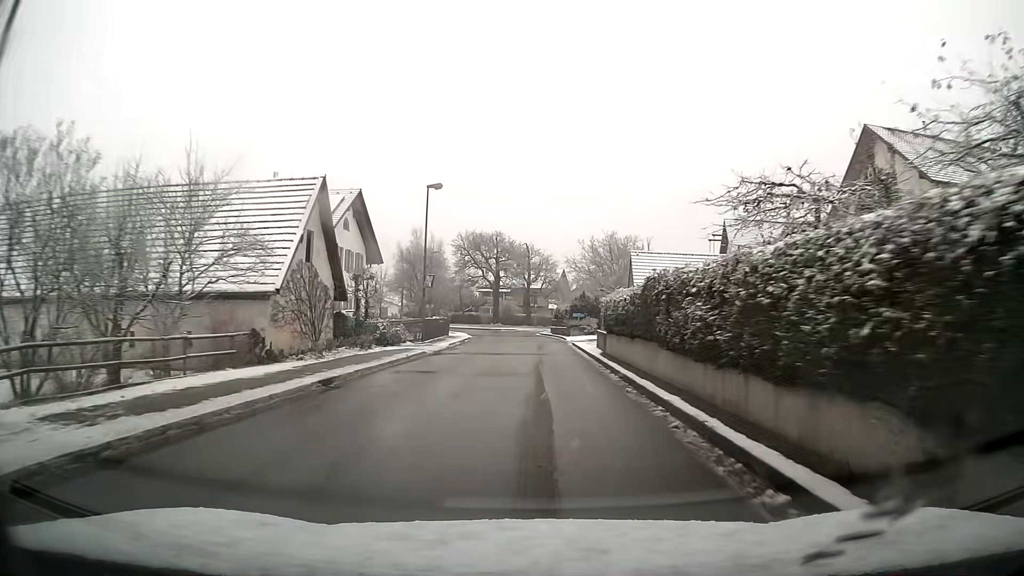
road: unclassified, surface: asphalt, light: Day
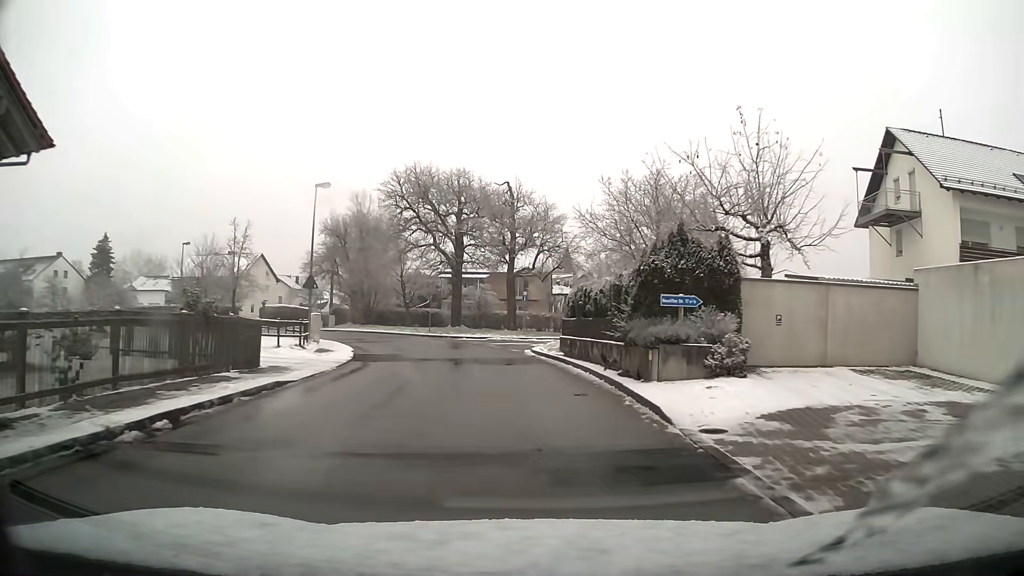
(+0.2, +34.9) m; 0°
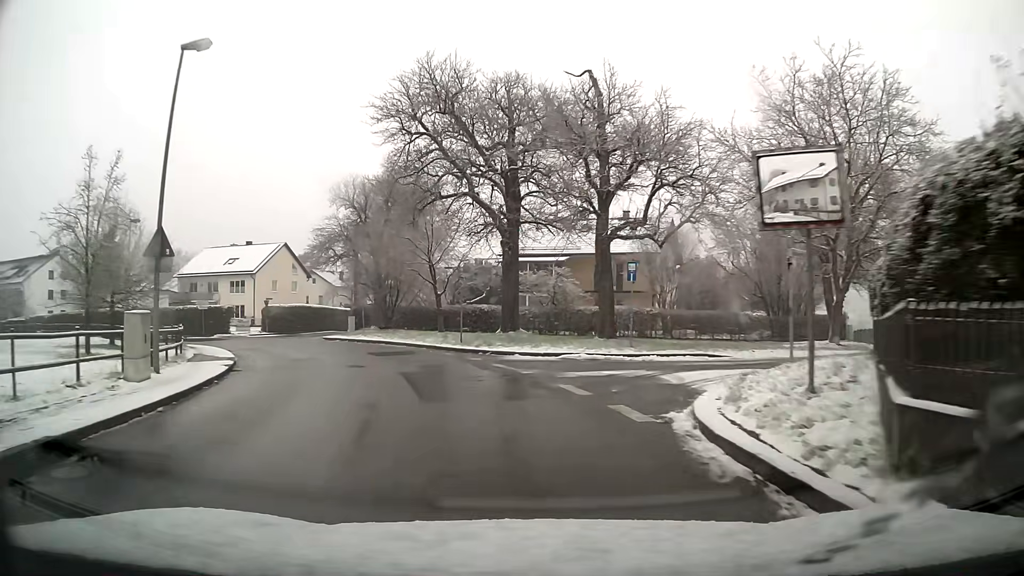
(-1.2, +19.8) m; -9°
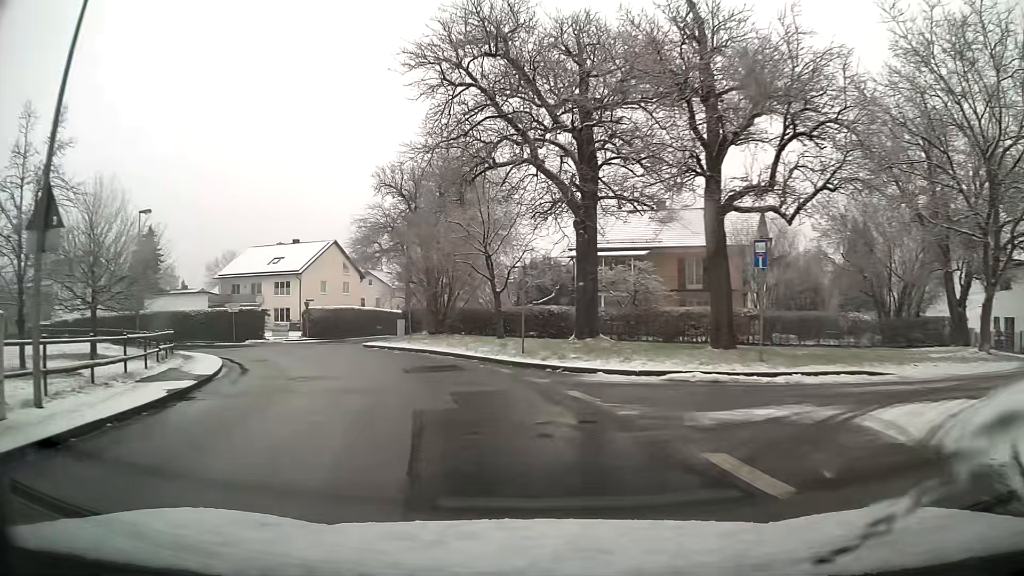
(-0.3, +6.5) m; -6°
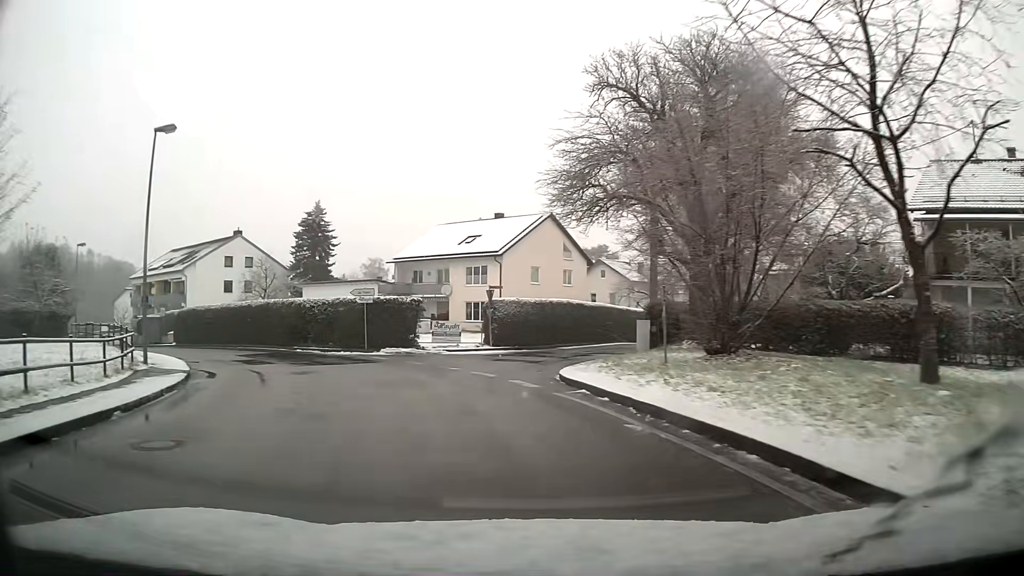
(-3.6, +18.9) m; -22°
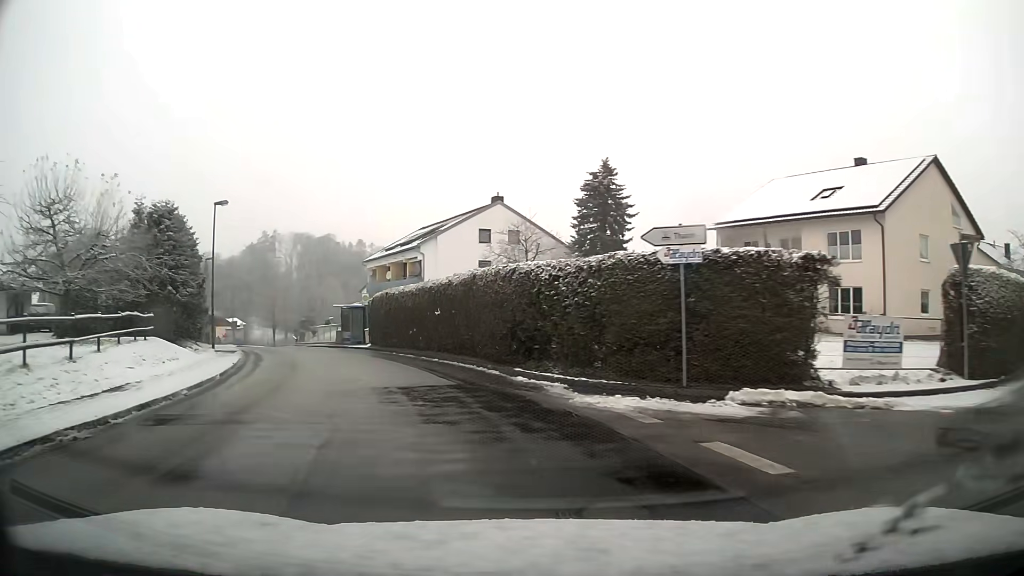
(-4.3, +18.8) m; -25°
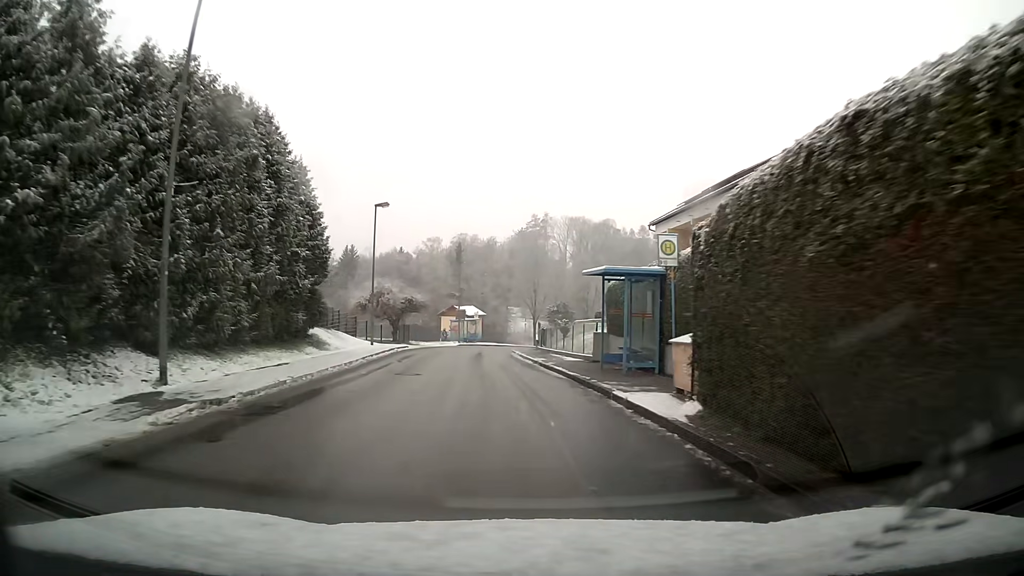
(-5.7, +25.9) m; -21°
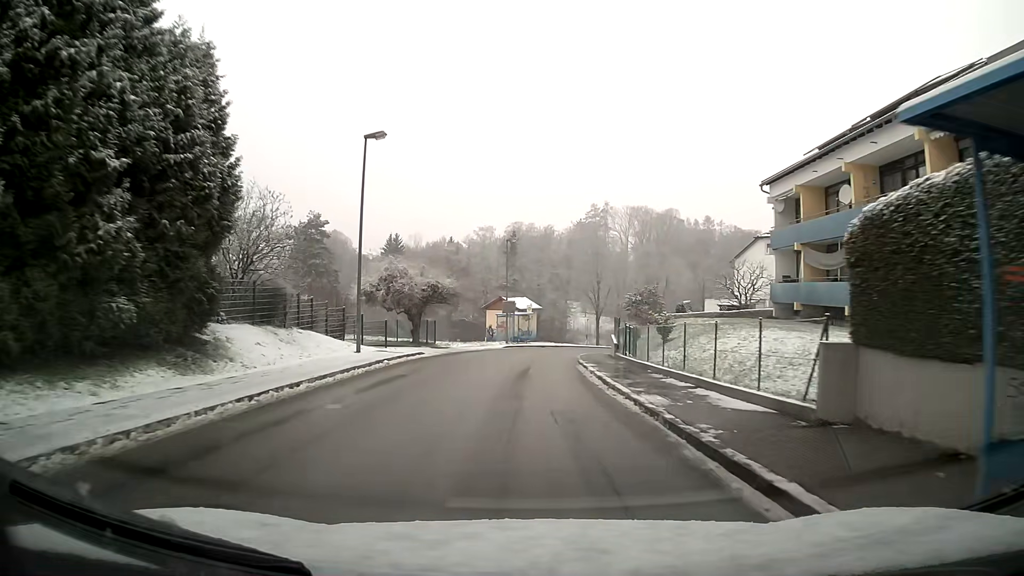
(-0.6, +14.0) m; -4°
